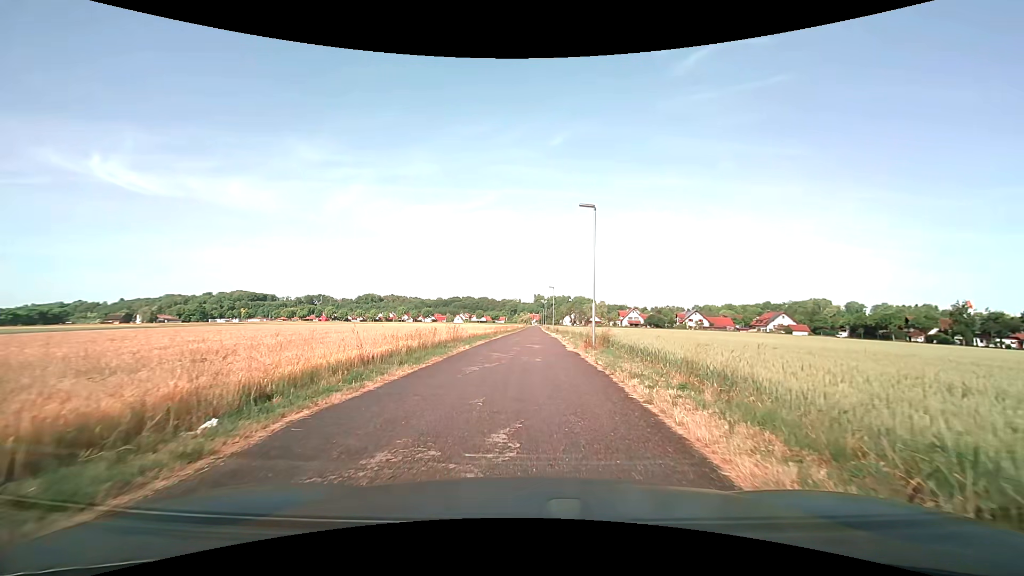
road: residential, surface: asphalt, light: Day
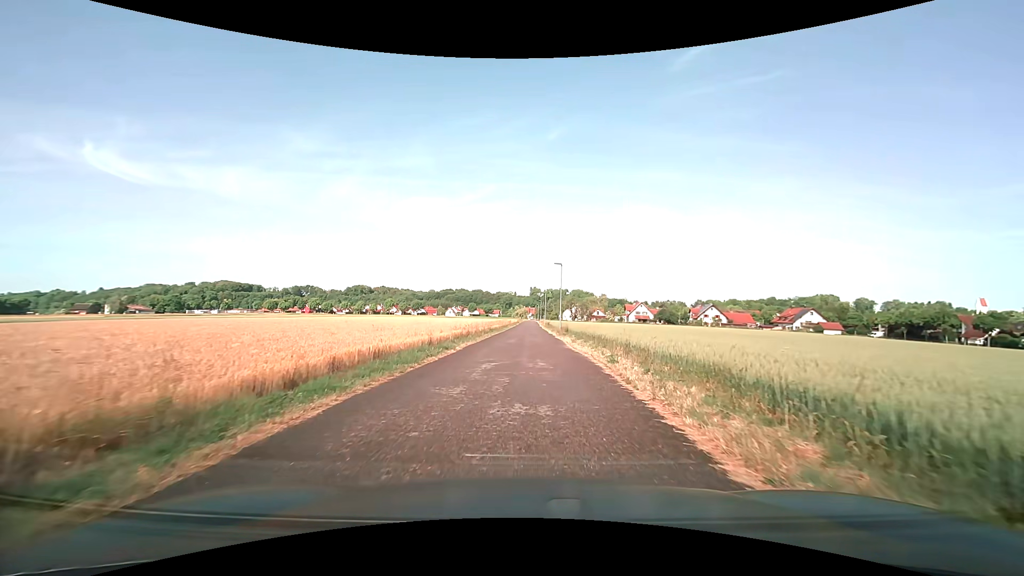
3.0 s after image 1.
(+0.1, +23.8) m; 0°
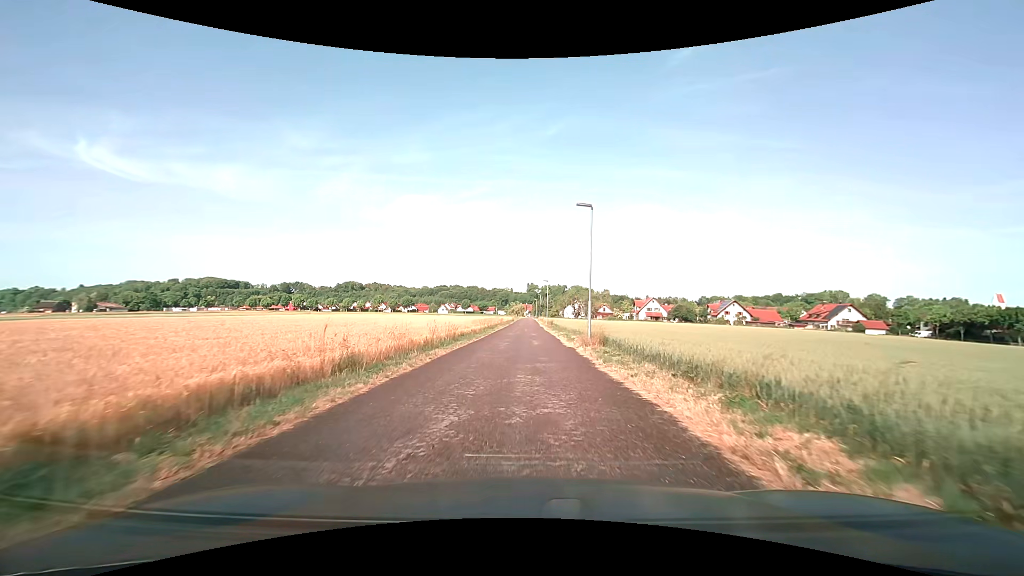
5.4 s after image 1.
(+0.1, +22.4) m; +1°
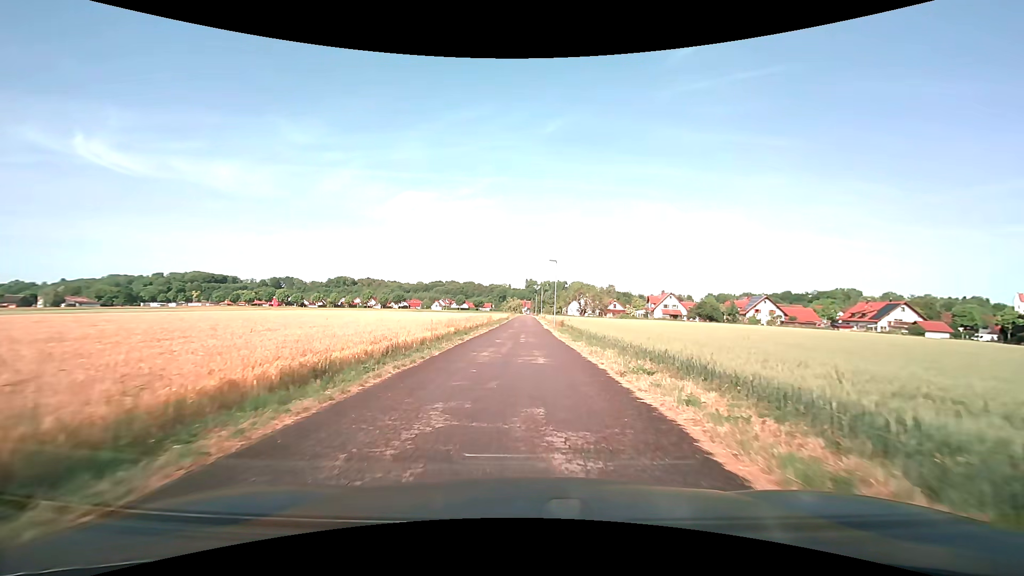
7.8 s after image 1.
(-0.1, +22.1) m; 0°
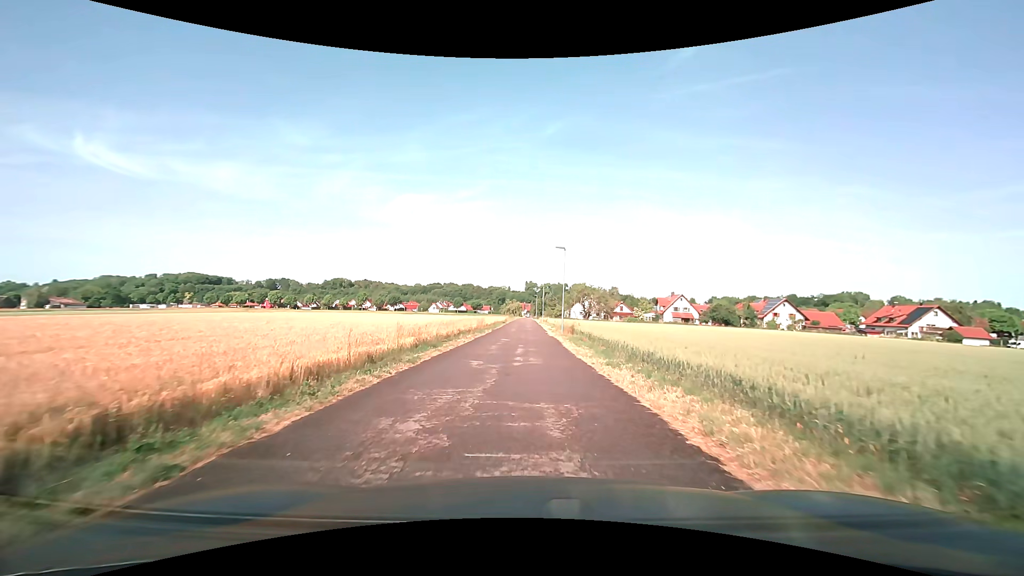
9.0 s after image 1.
(0.0, +10.4) m; 0°
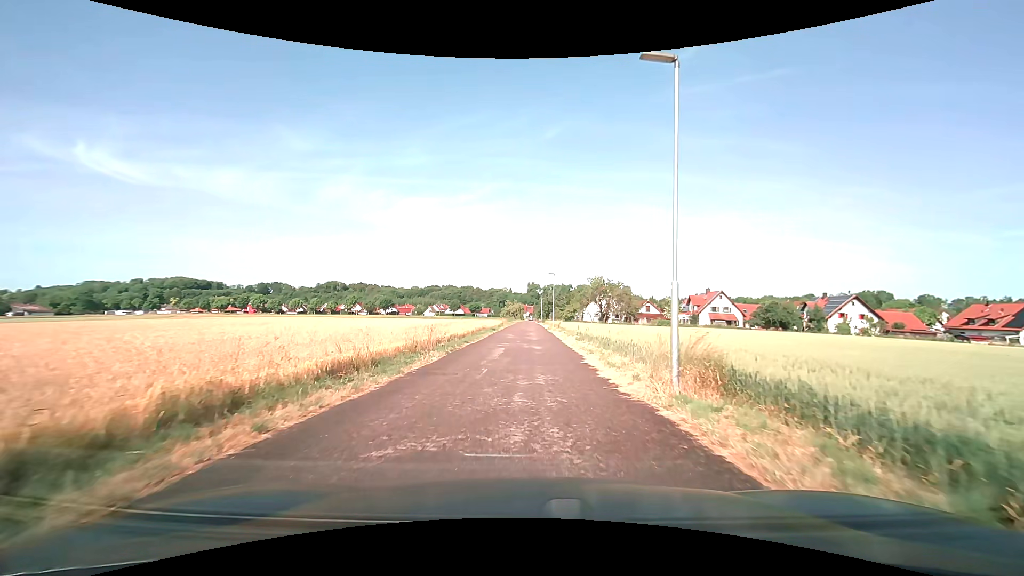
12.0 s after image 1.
(-0.2, +25.8) m; 0°
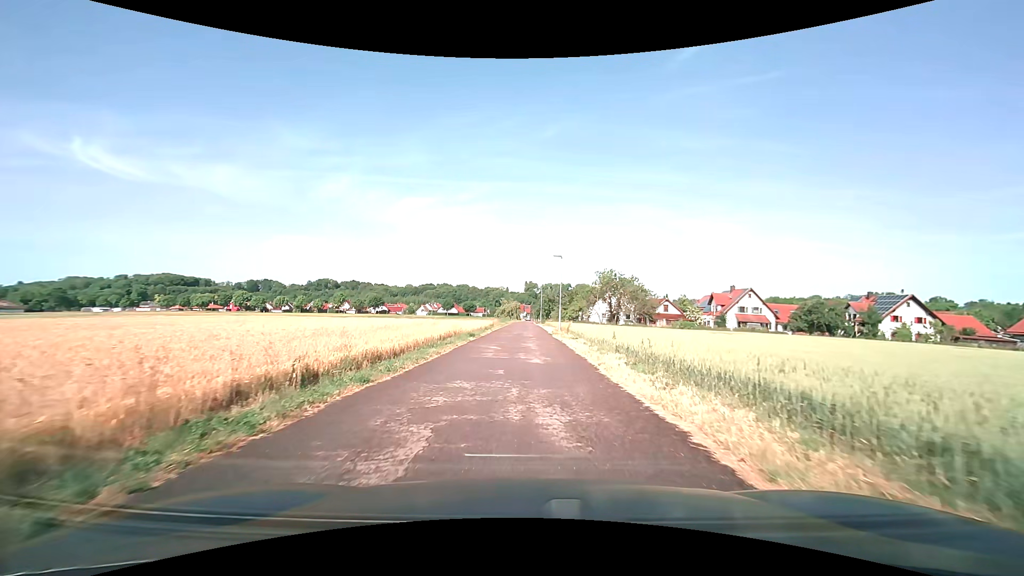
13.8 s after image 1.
(0.0, +15.8) m; 0°
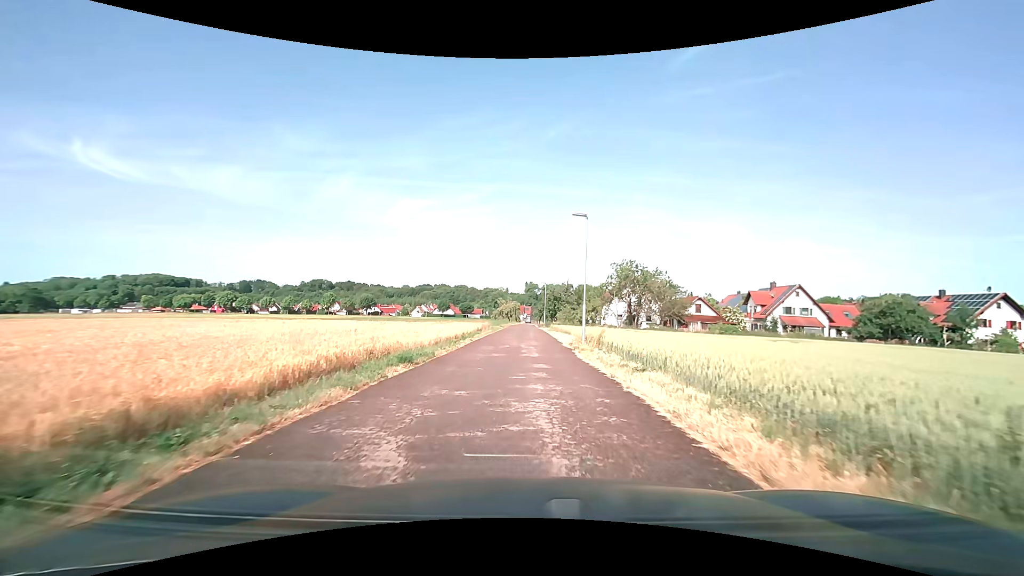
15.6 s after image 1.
(0.0, +16.4) m; 0°
(0, +10) (0, +20) (0, +30) (0, +40) (0, +50) (+1, +60) (+1, +70) (+1, +80) (+1, +90) (+1, +100) m
